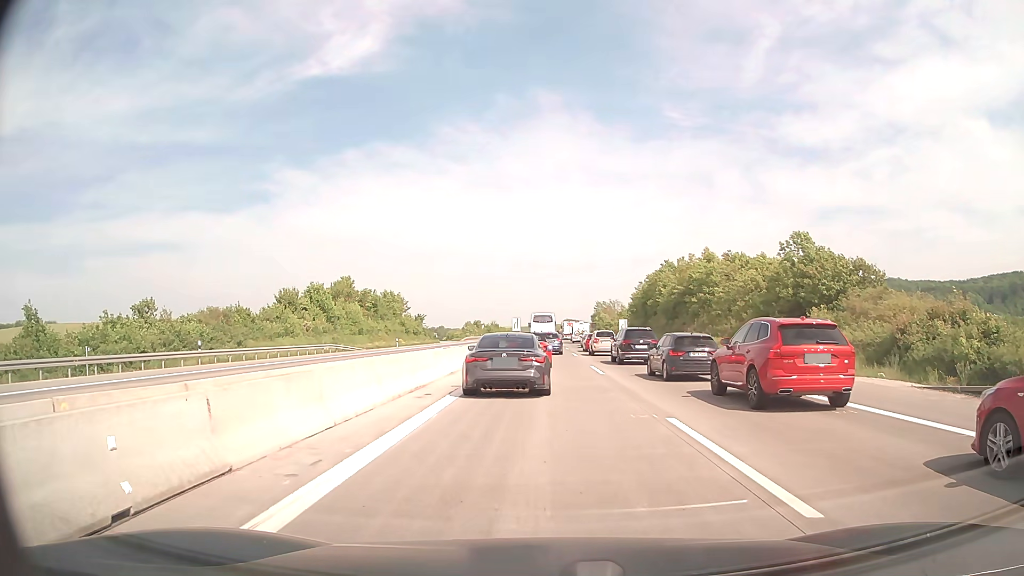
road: motorway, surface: concrete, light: Day
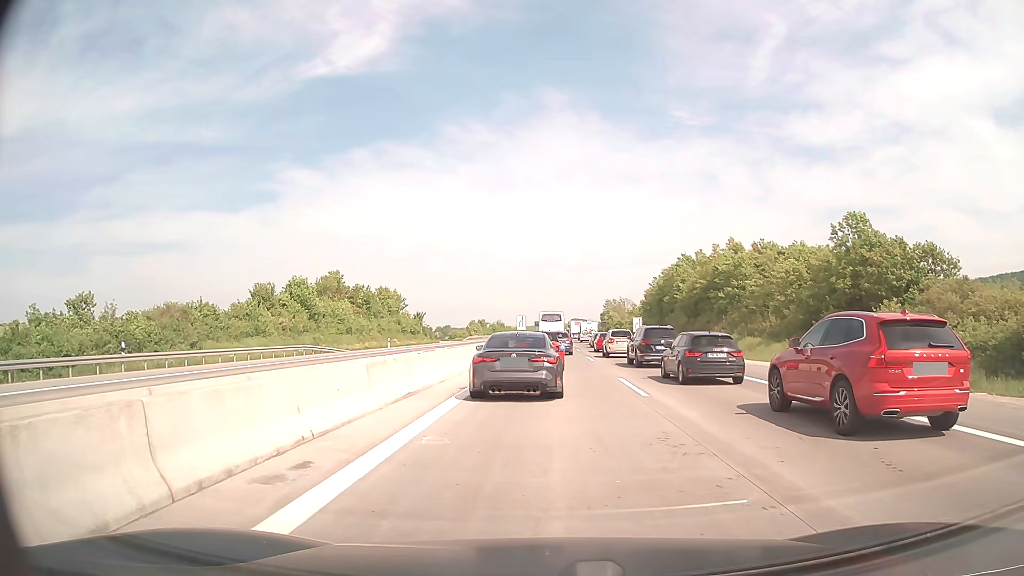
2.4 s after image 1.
(-0.1, +8.4) m; -1°
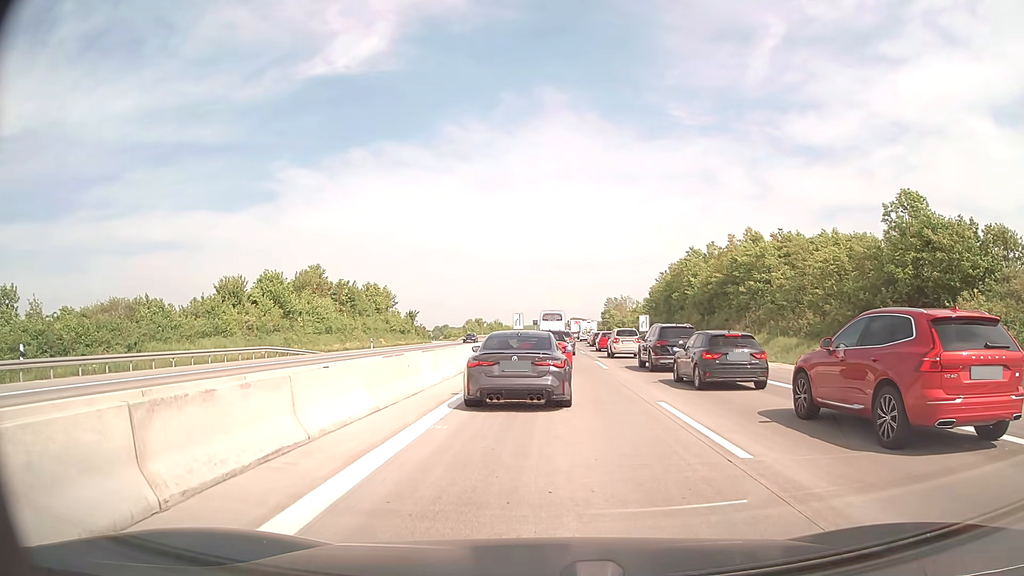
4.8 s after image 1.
(0.0, +7.2) m; 0°
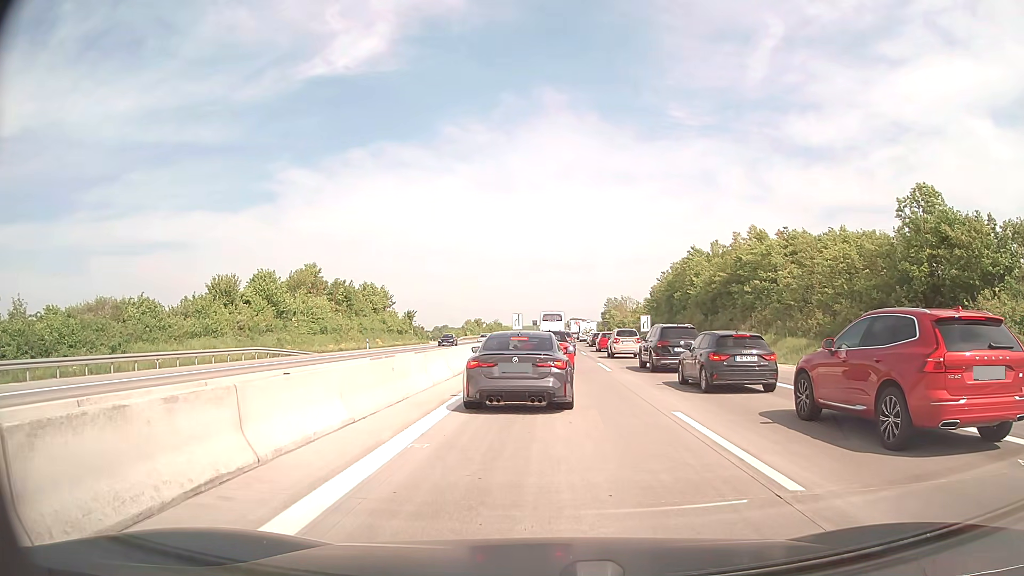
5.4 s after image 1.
(0.0, +1.5) m; 0°
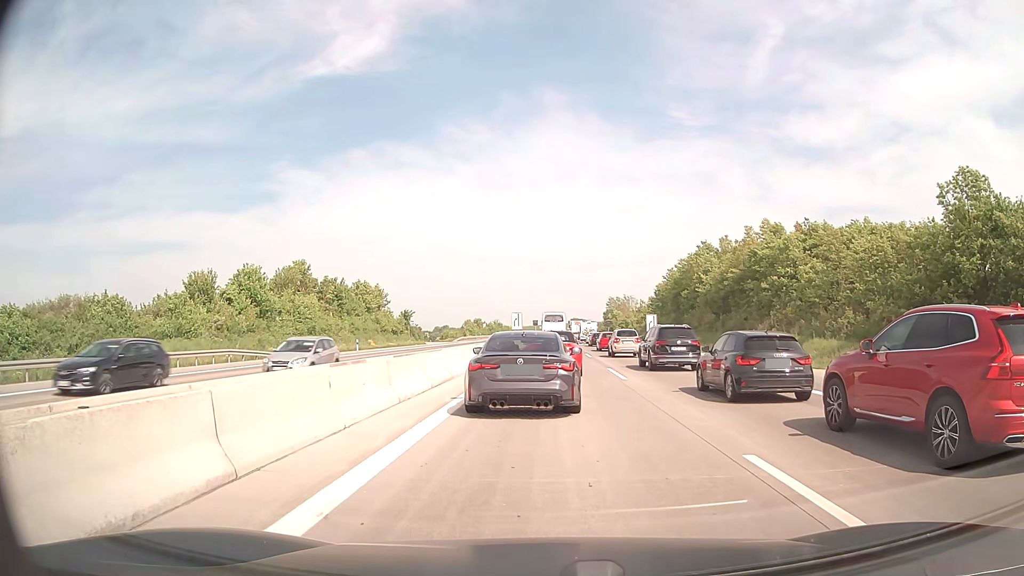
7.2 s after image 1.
(0.0, +4.1) m; 0°
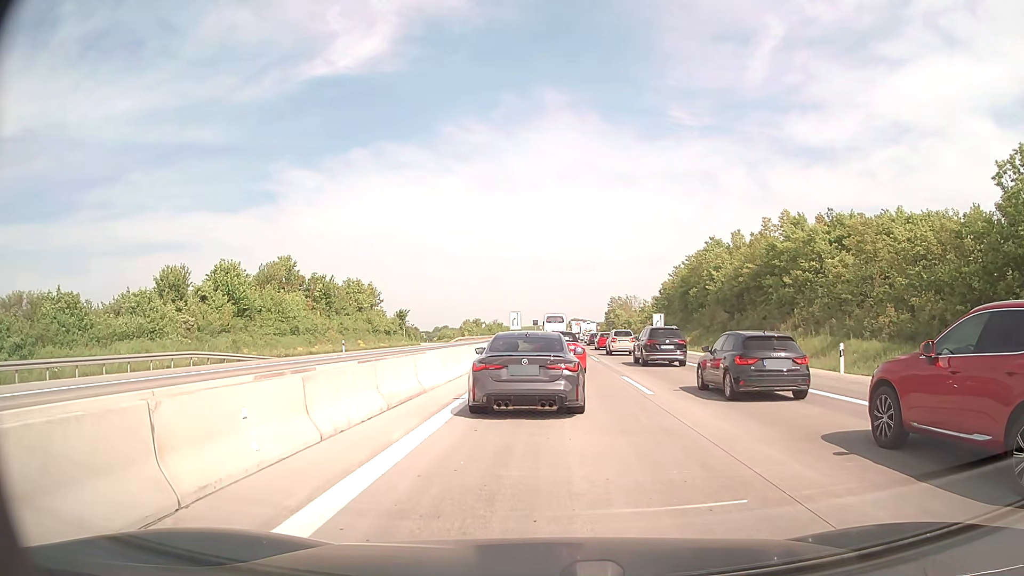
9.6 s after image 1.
(0.0, +4.7) m; 0°
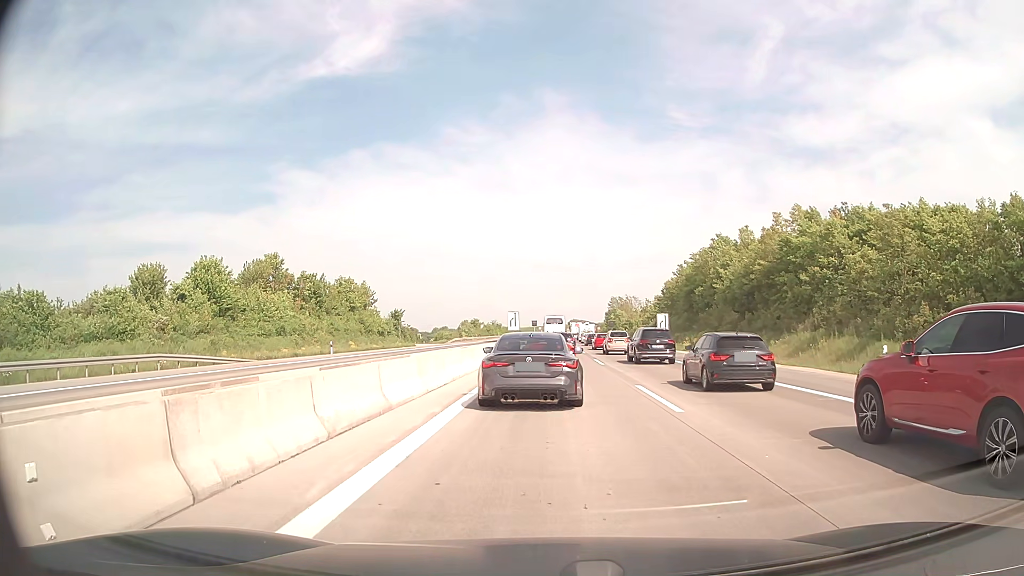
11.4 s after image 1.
(0.0, +3.3) m; +1°
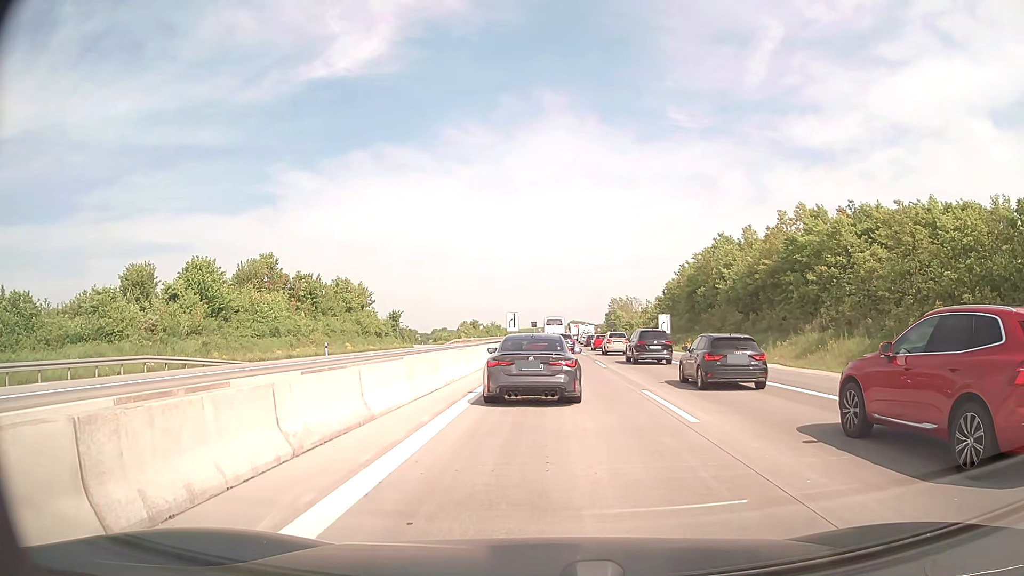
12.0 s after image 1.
(0.0, +1.3) m; -1°
(0, +10) (0, +20) (0, +30) (0, +40) (+1, +50) (+1, +60) (+1, +70) (+1, +80) (+1, +90) (+2, +100) m
